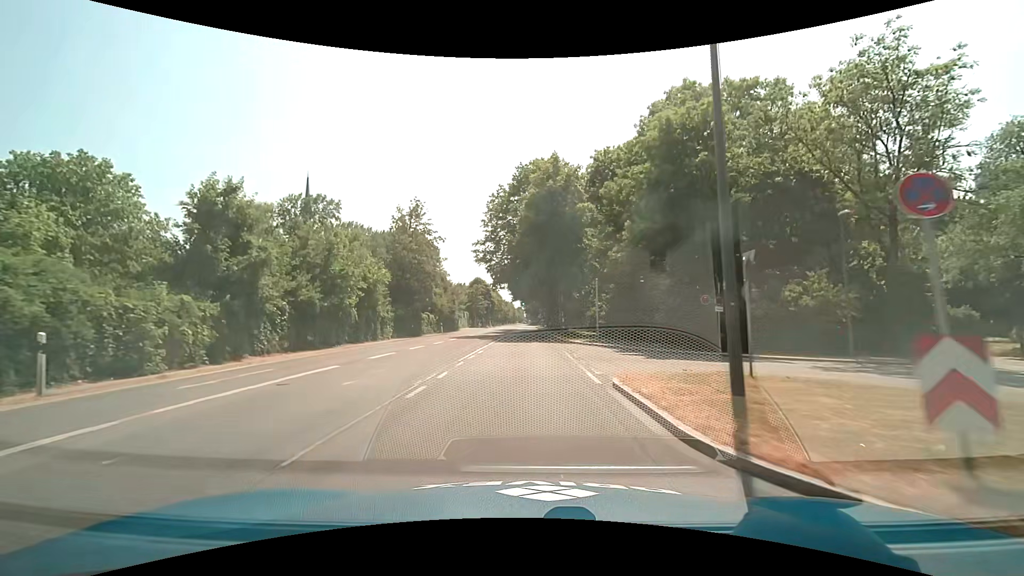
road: secondary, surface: asphalt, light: Day
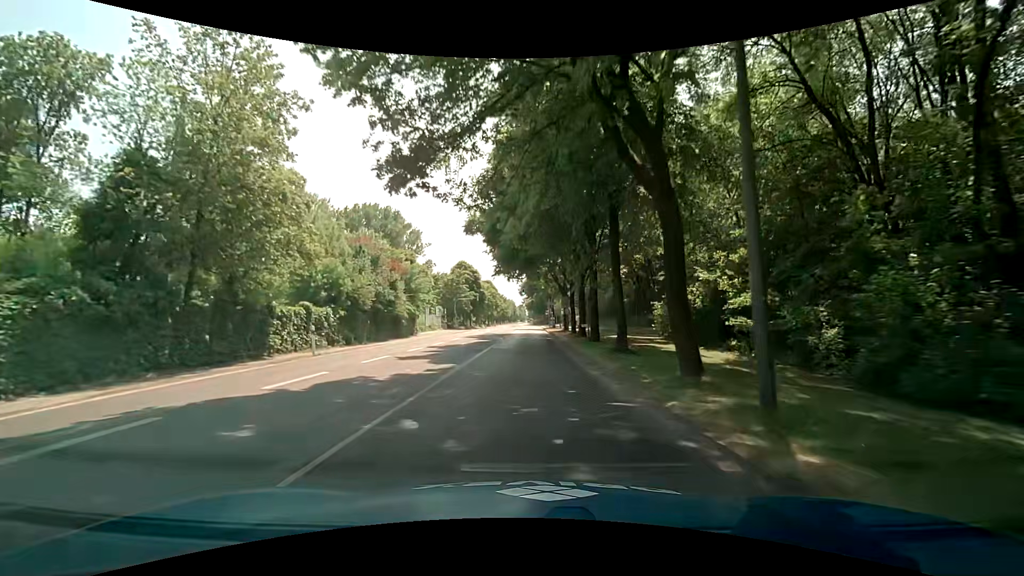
(-0.2, +38.0) m; 0°
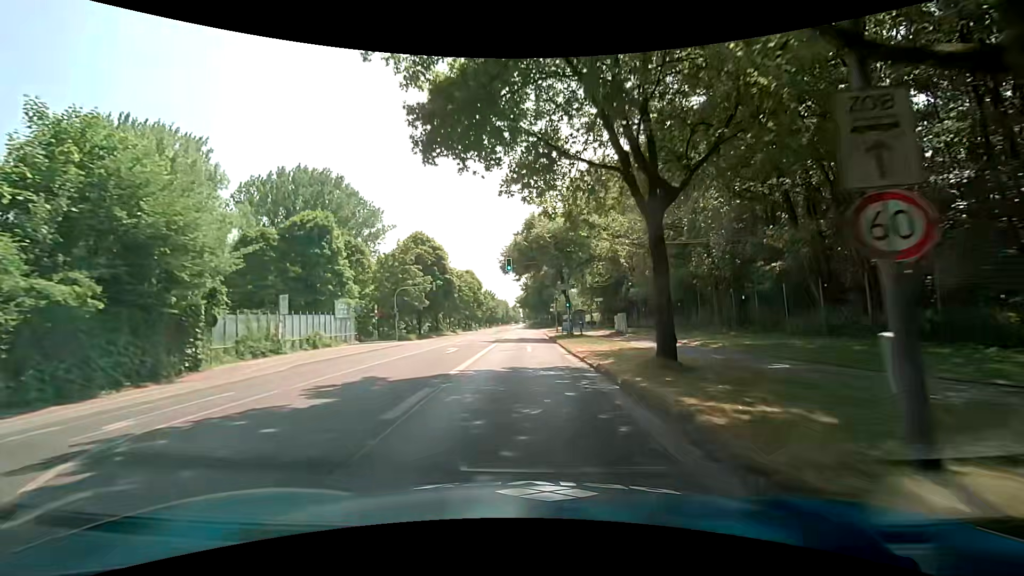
(+0.2, +38.0) m; 0°
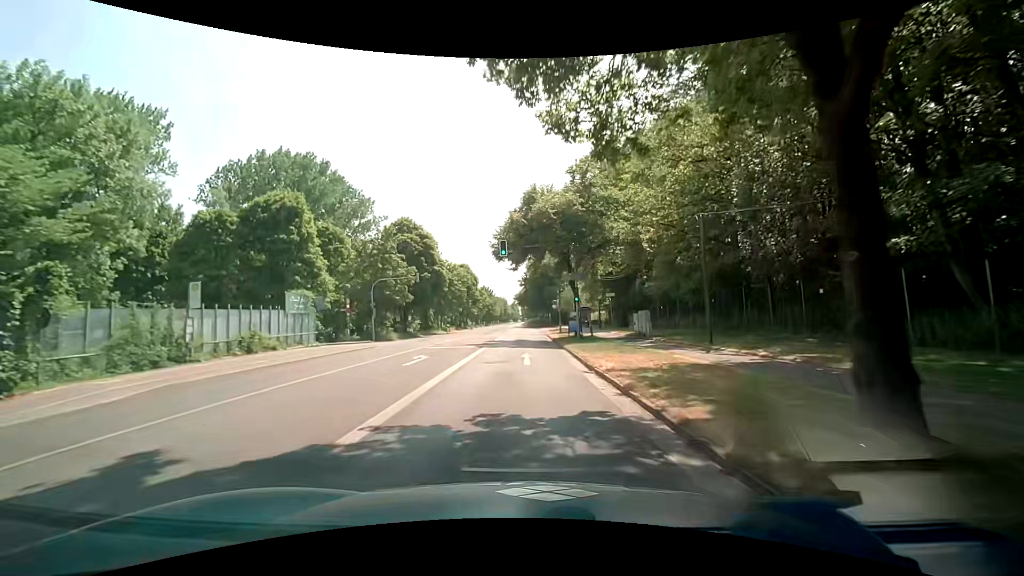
(0.0, +7.6) m; 0°
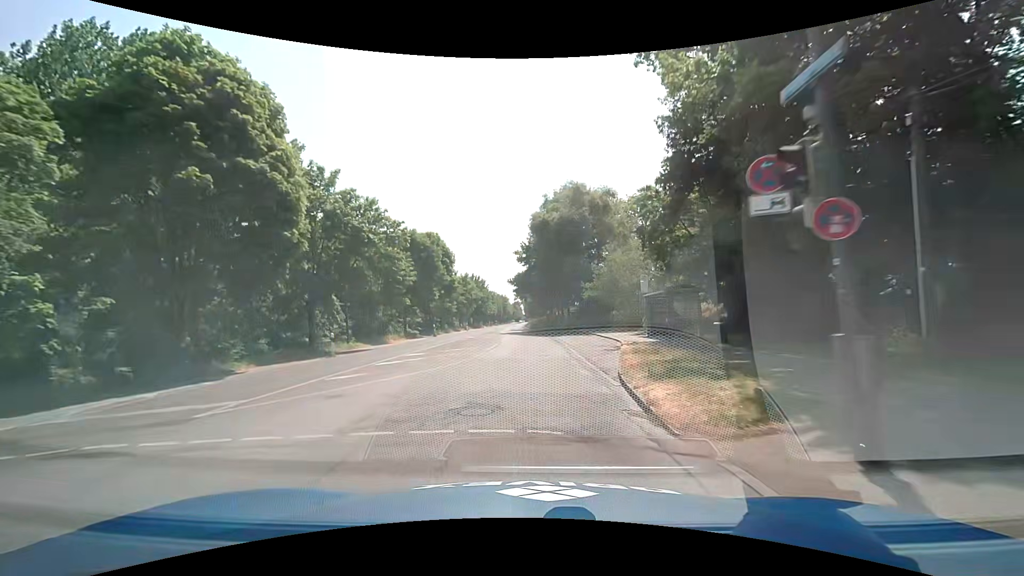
(0.0, +40.9) m; 0°
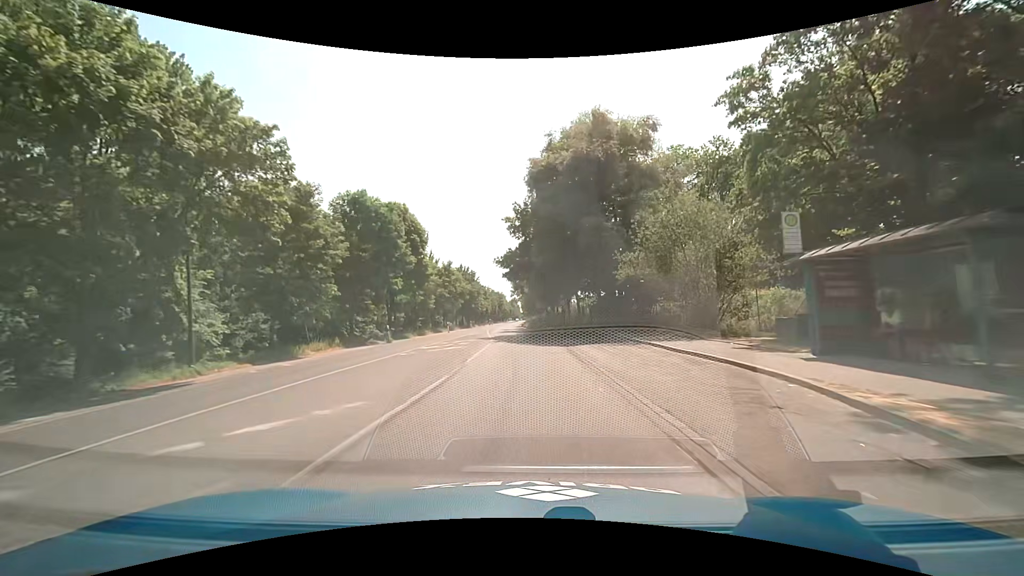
(0.0, +17.4) m; 0°
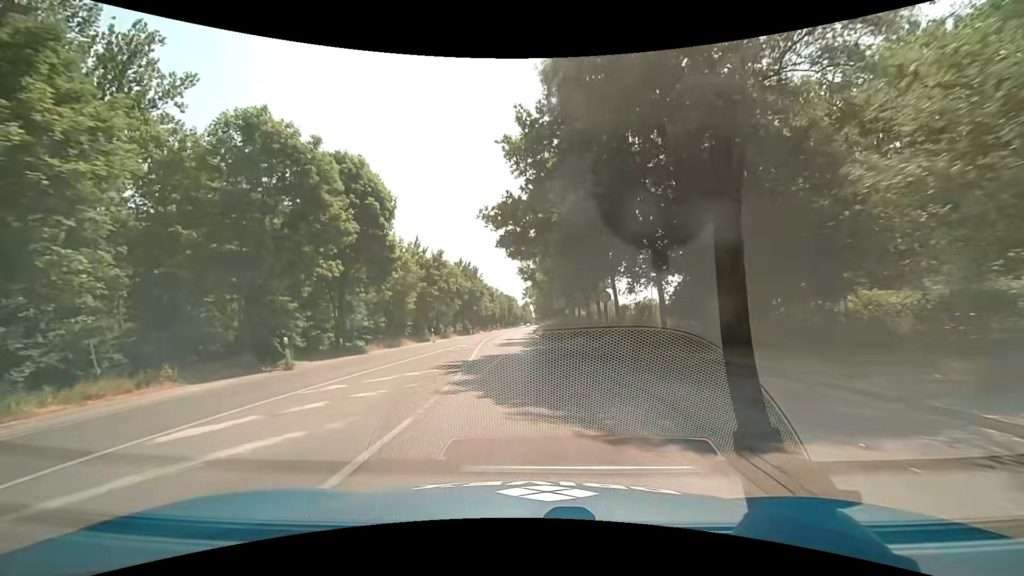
(-0.1, +17.7) m; -1°
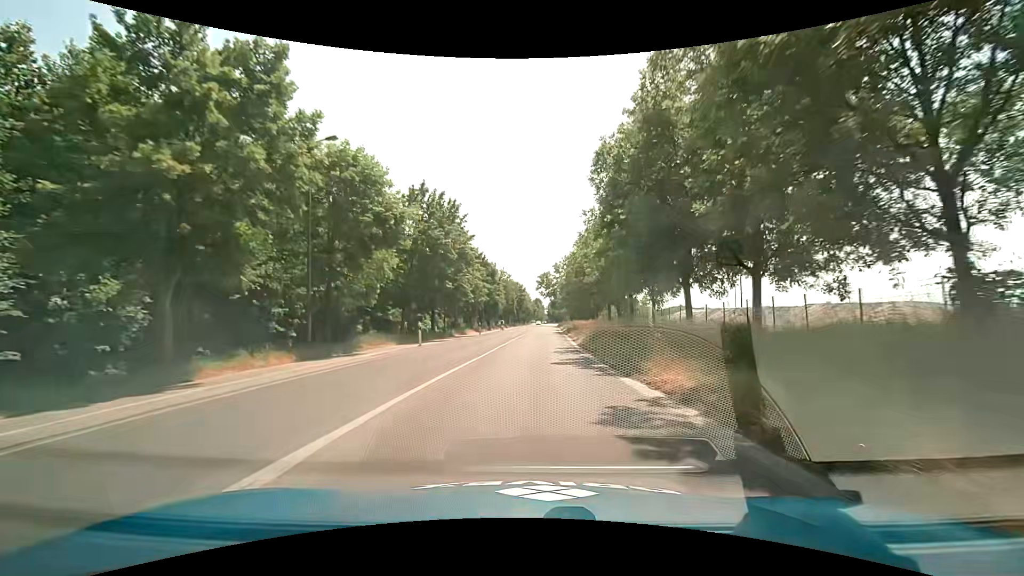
(-2.0, +44.8) m; -2°
(0, +10) (0, +20) (+1, +30) (+1, +40) (+2, +50) (+3, +60) (+3, +70) (+4, +80) (+4, +90) (+5, +100) m
